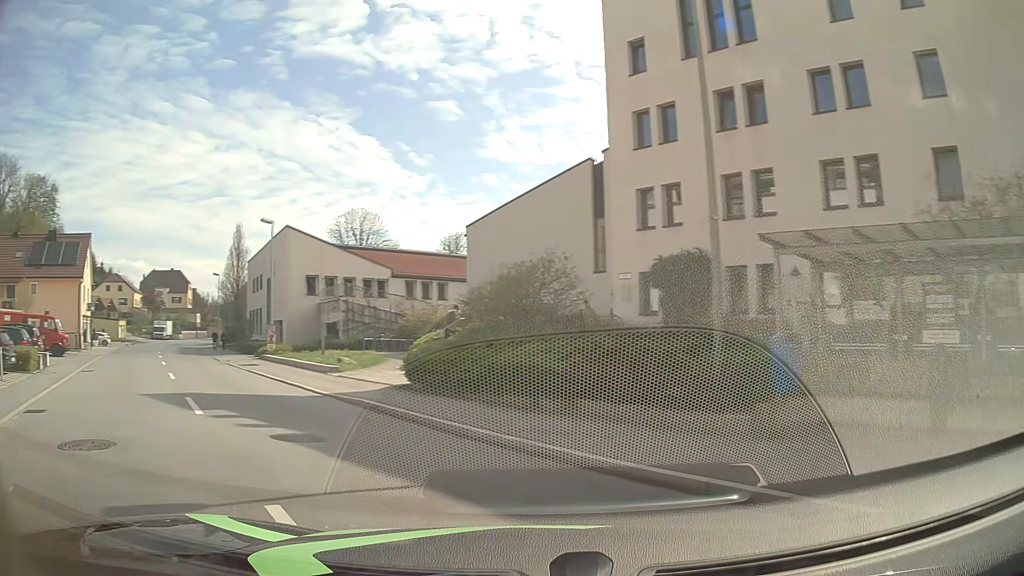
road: tertiary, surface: asphalt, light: Day
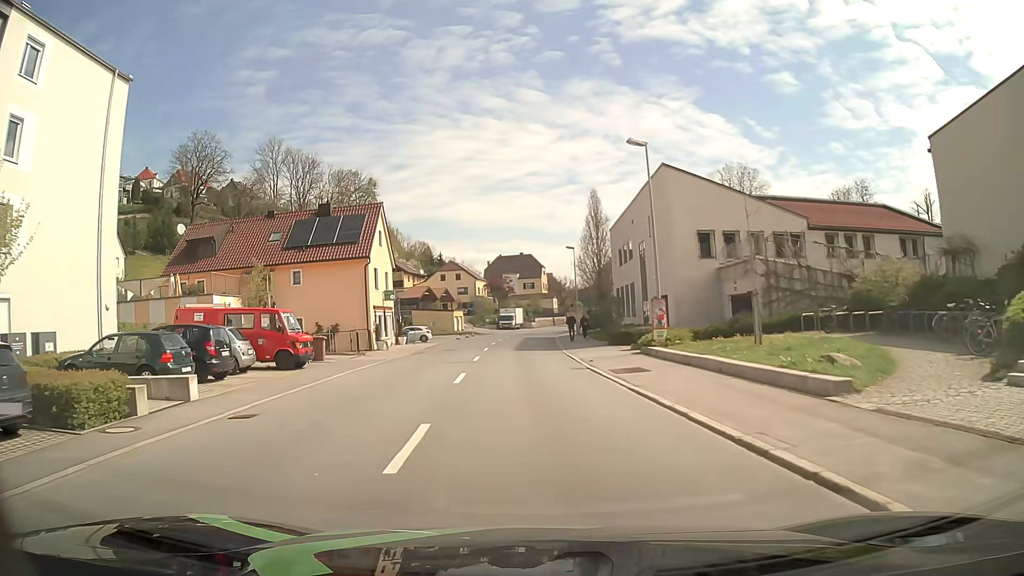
(-5.4, +13.7) m; -29°
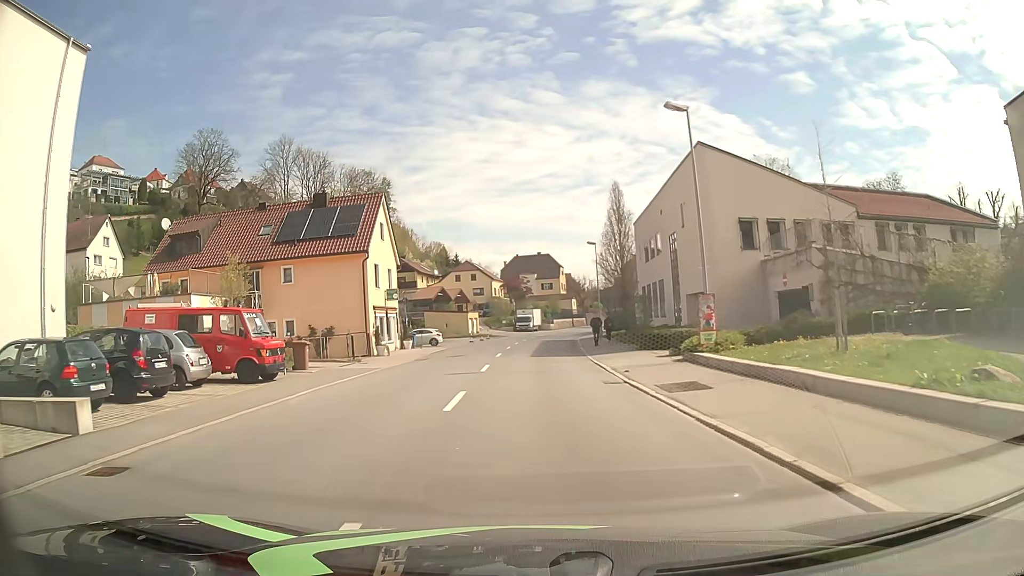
(-0.1, +4.6) m; -2°
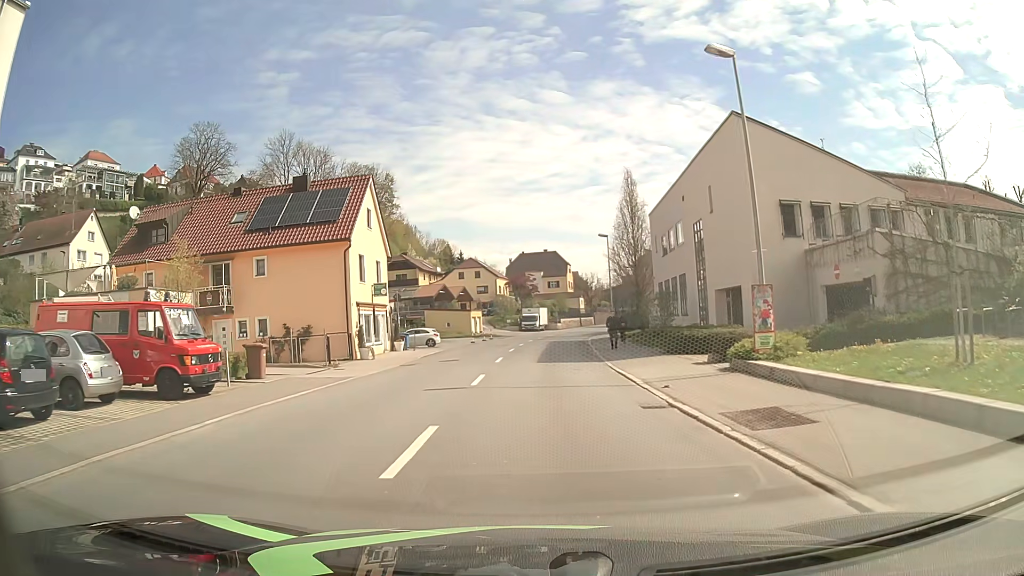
(0.0, +4.7) m; -1°
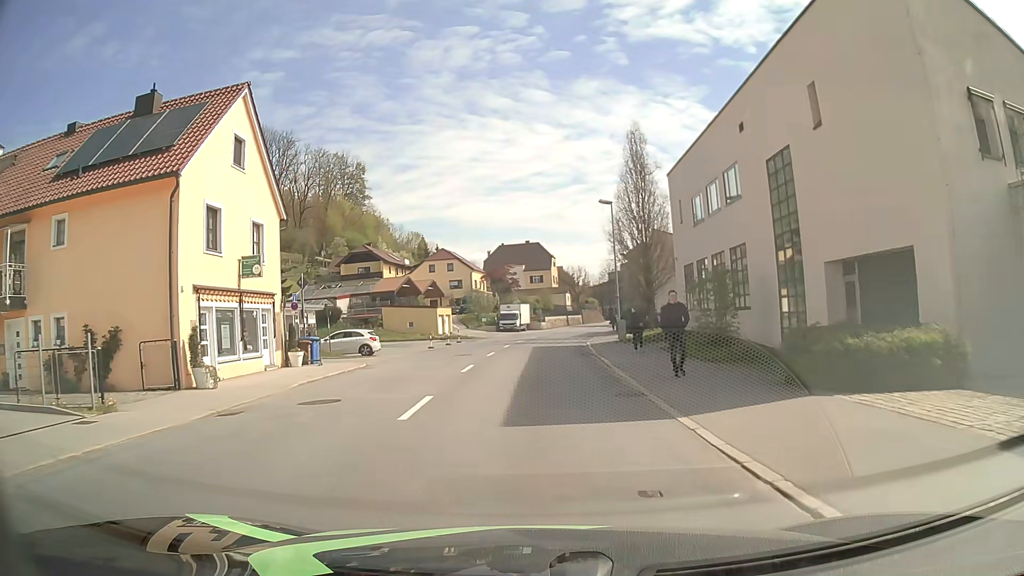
(+0.4, +14.6) m; +2°
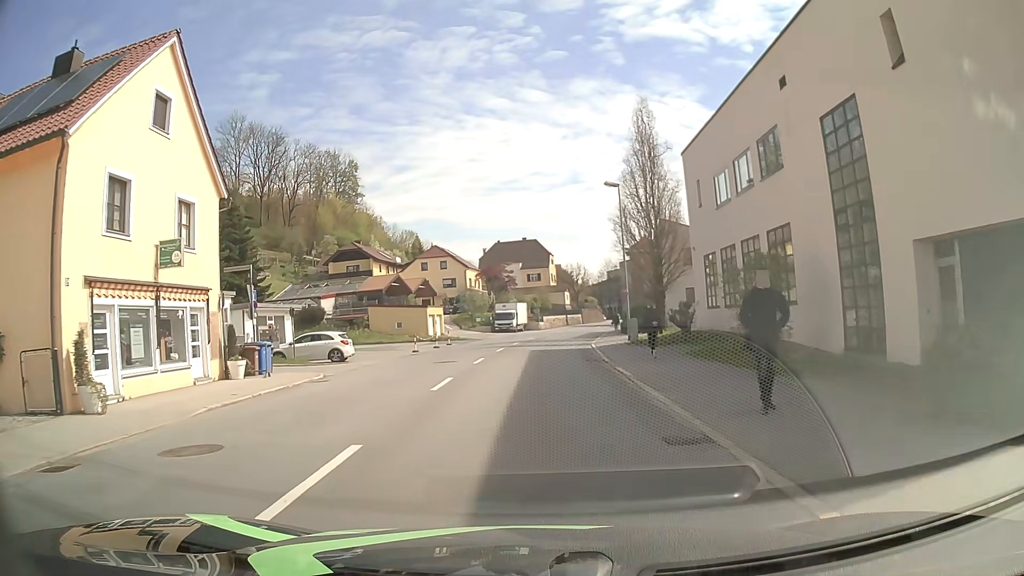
(0.0, +5.0) m; 0°
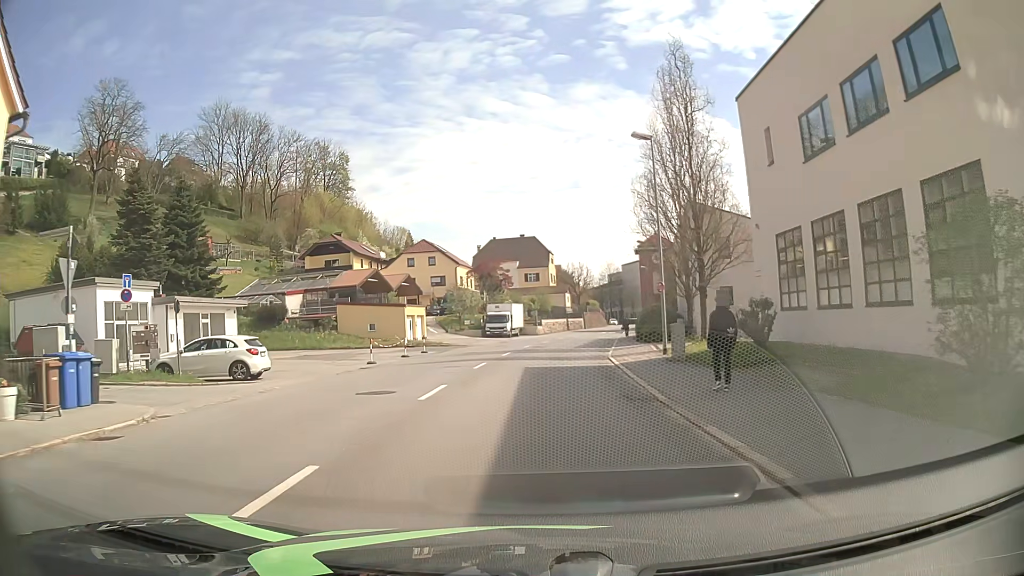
(0.0, +10.1) m; 0°
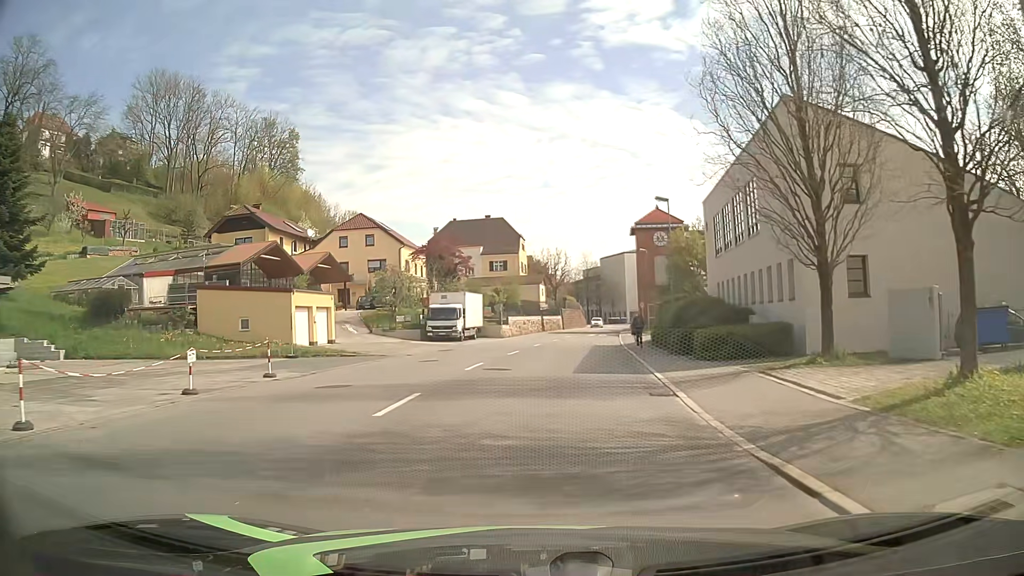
(+0.4, +20.6) m; +3°
(0, +10) (+1, +20) (+1, +30) (+3, +40) (+4, +50) (+5, +60) (+7, +70) (+9, +79) (+11, +89) (+12, +99) m
